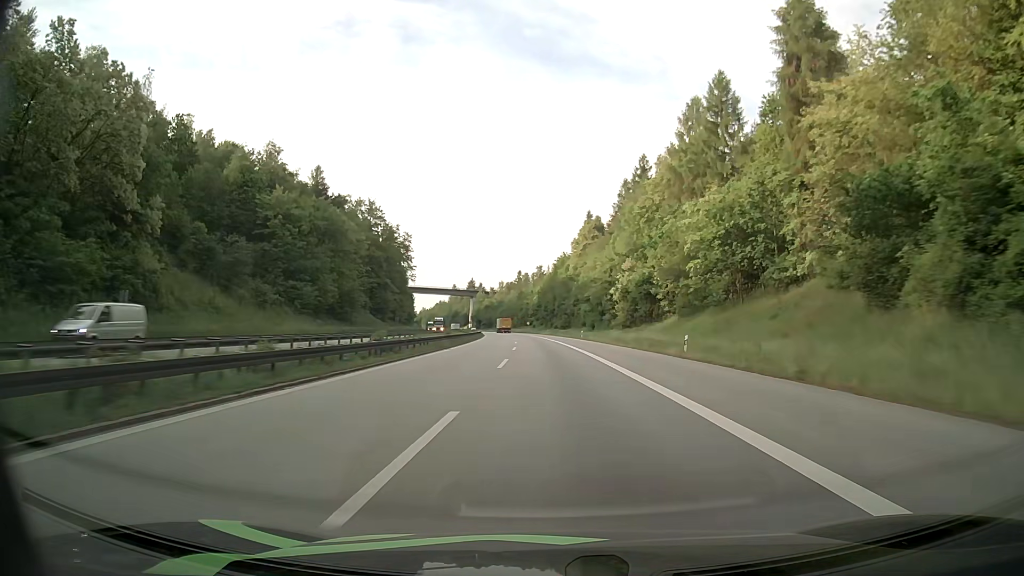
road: motorway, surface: asphalt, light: Day
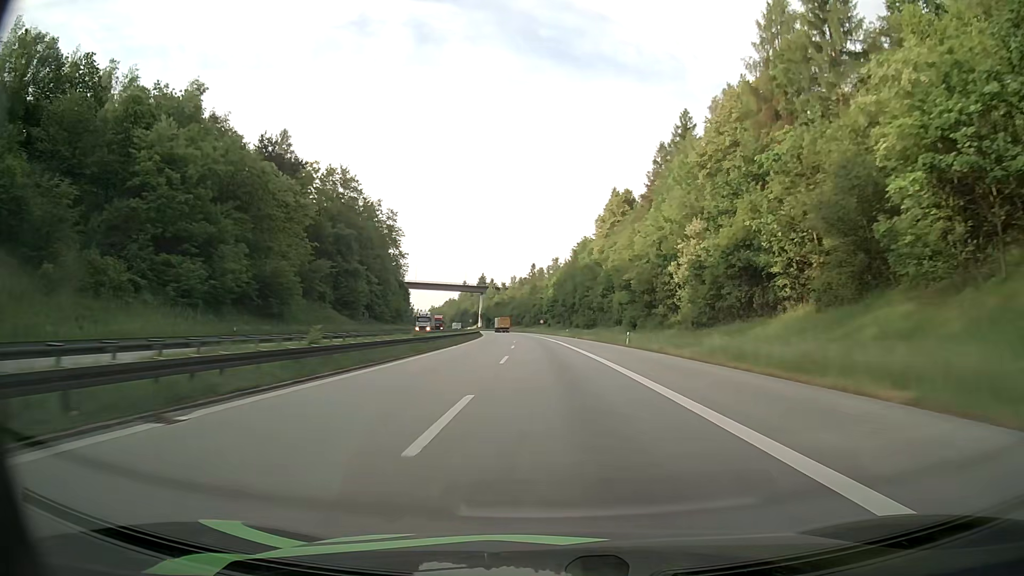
(-0.4, +33.3) m; -1°
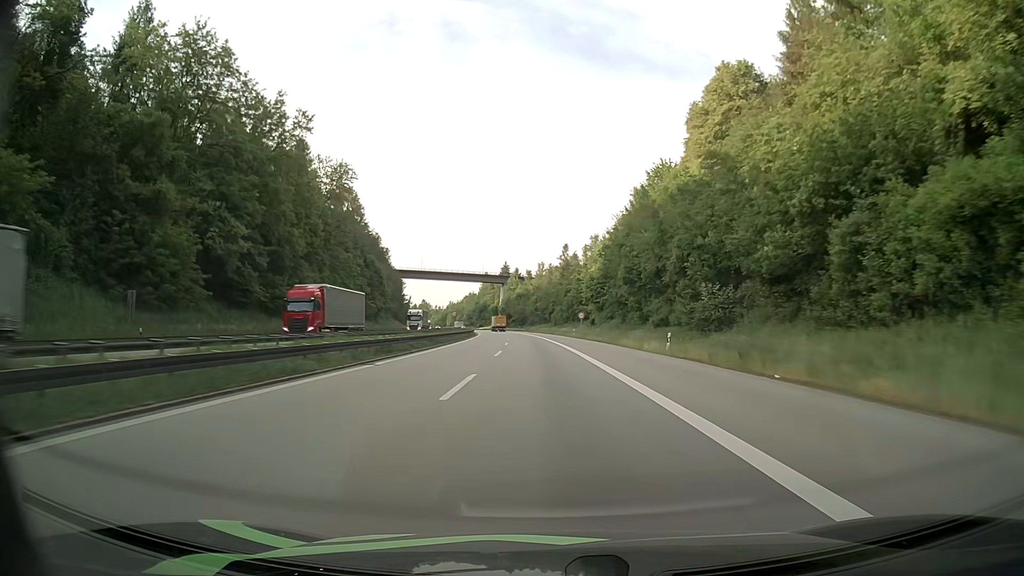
(-1.7, +66.1) m; -3°
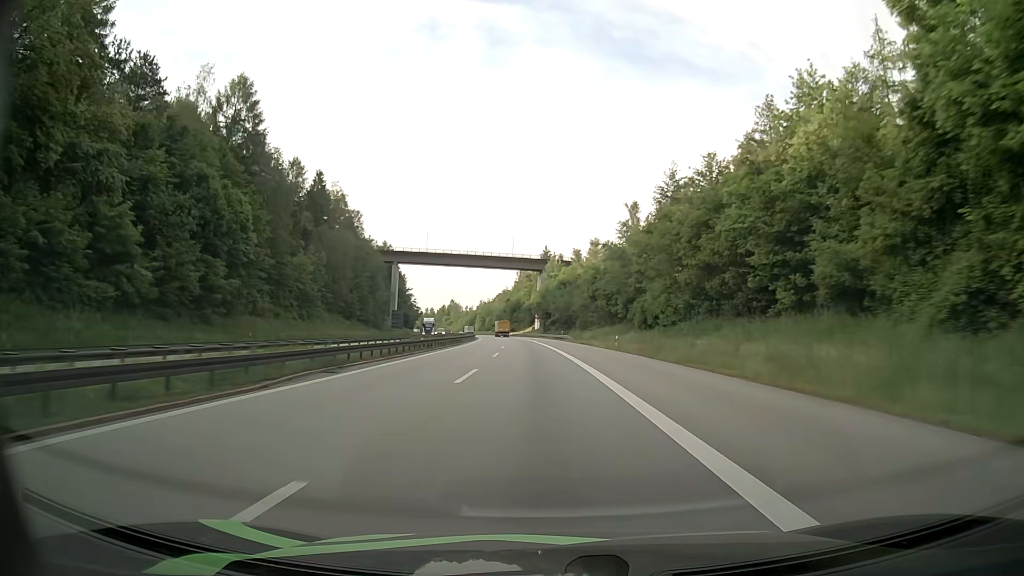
(-2.7, +84.9) m; -4°
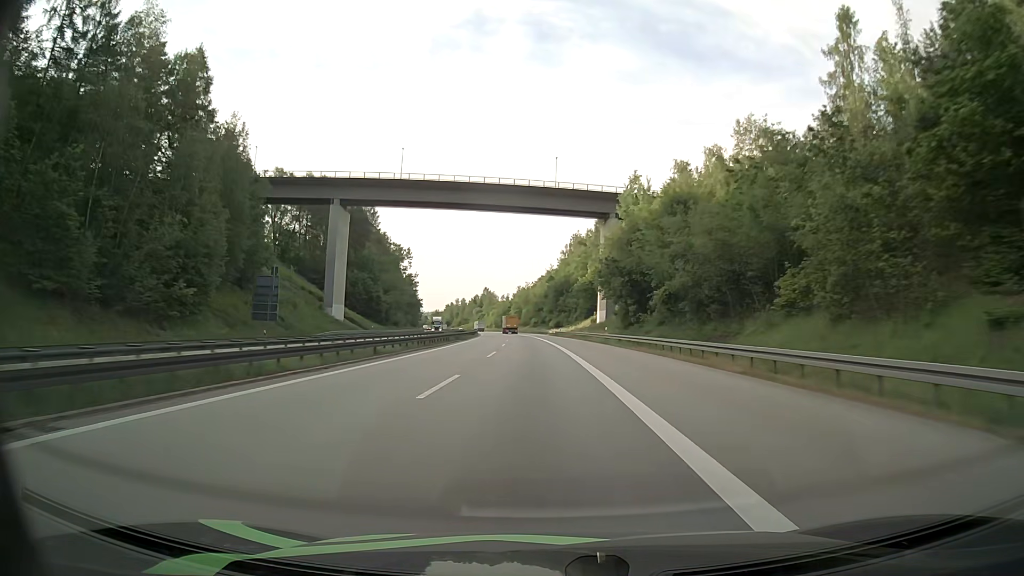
(-3.8, +94.8) m; -4°
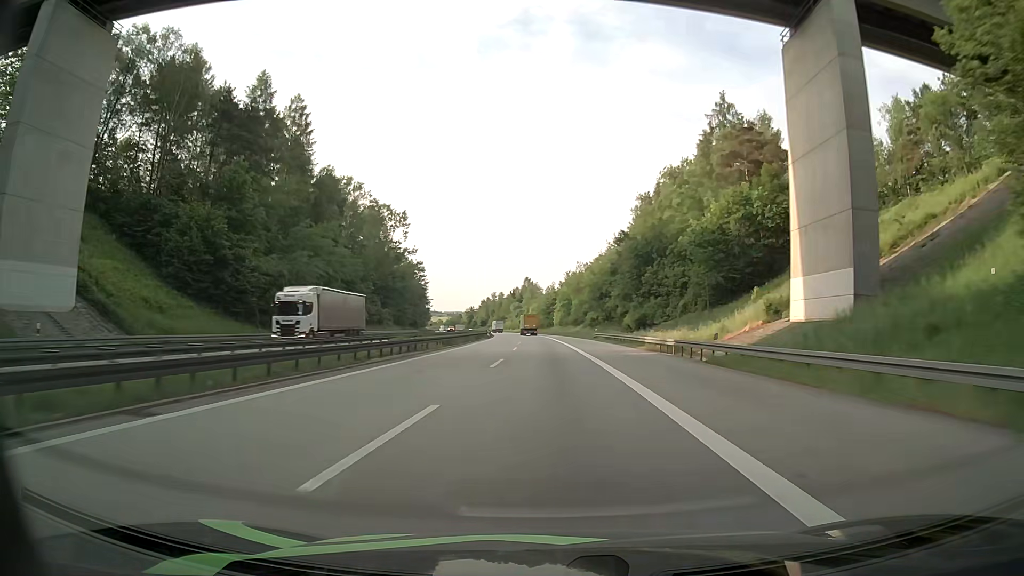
(-2.7, +79.0) m; -4°
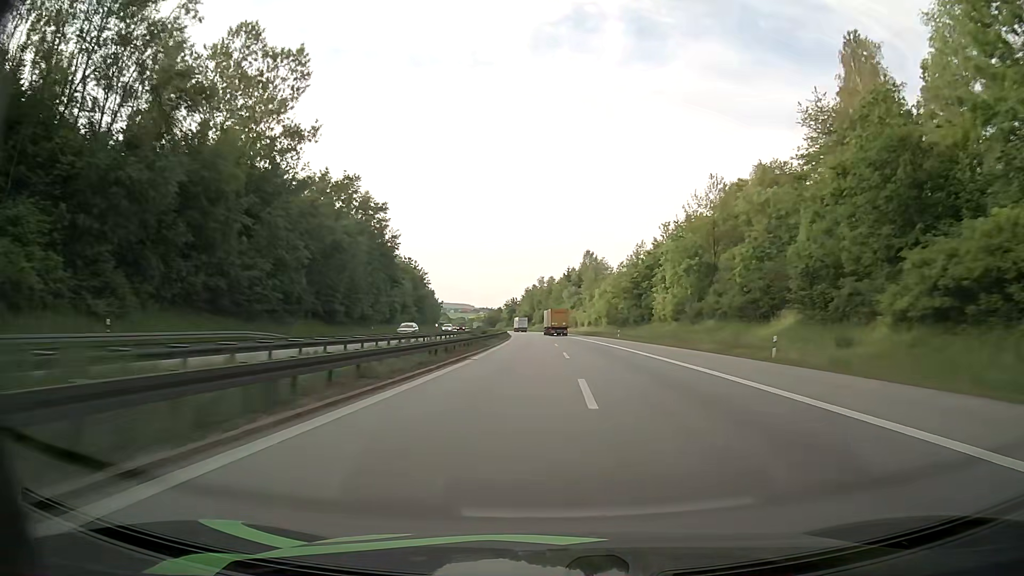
(-4.6, +101.6) m; -5°
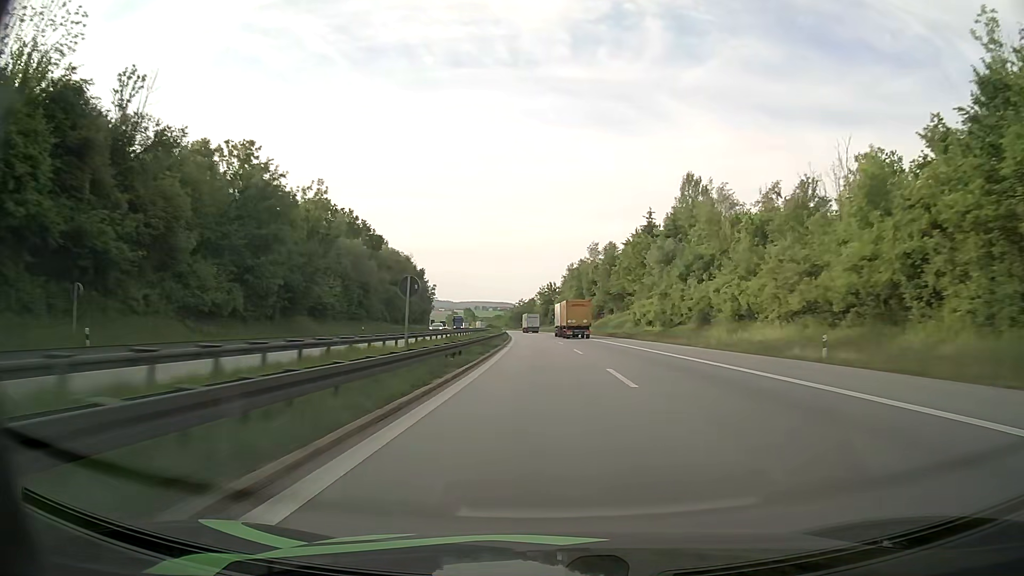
(-3.3, +103.7) m; -4°
(0, +10) (0, +20) (0, +30) (-1, +40) (-1, +50) (-1, +60) (-2, +70) (-2, +80) (-3, +90) (-4, +100) m
